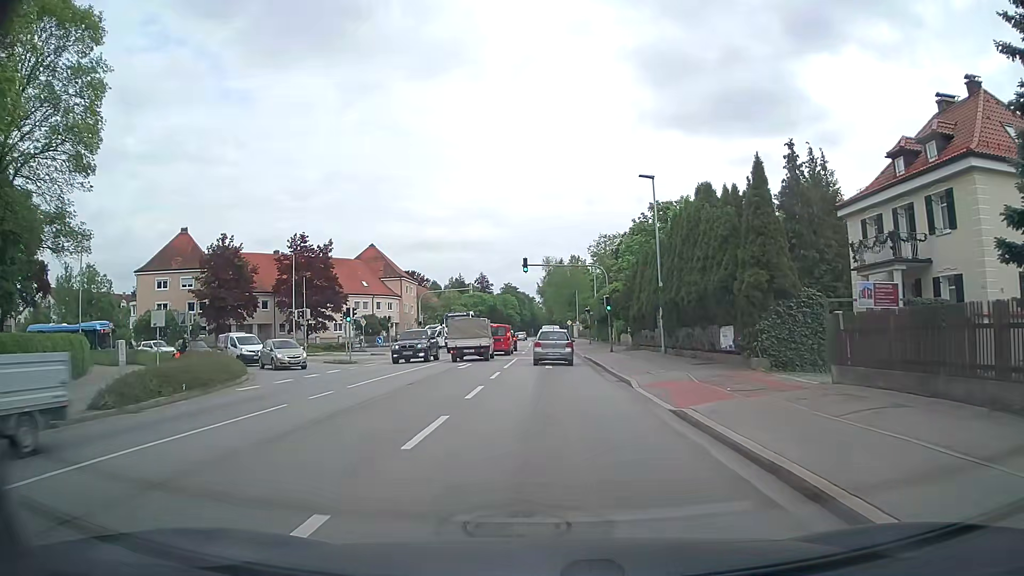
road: secondary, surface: asphalt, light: Day
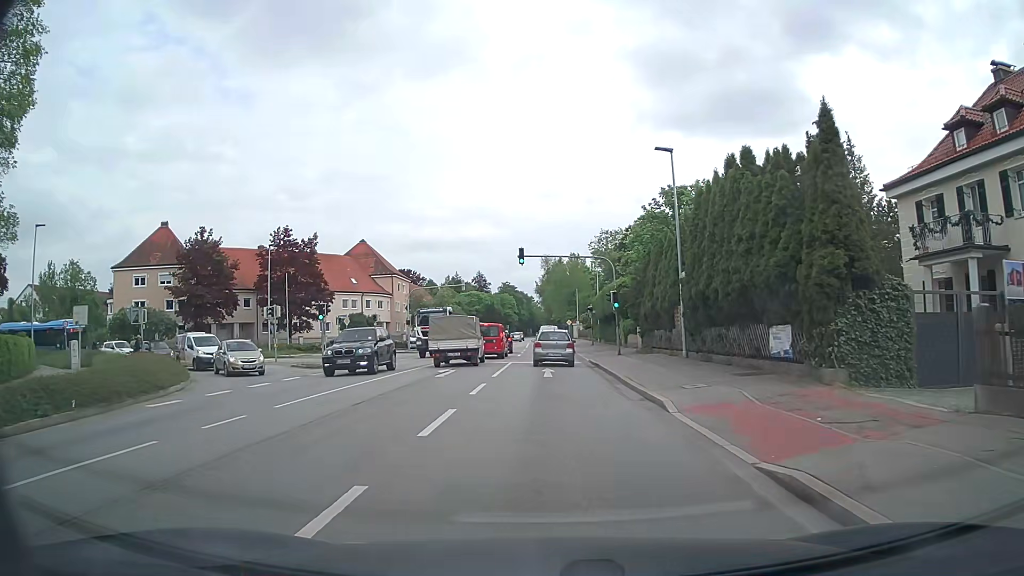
(0.0, +5.0) m; 0°
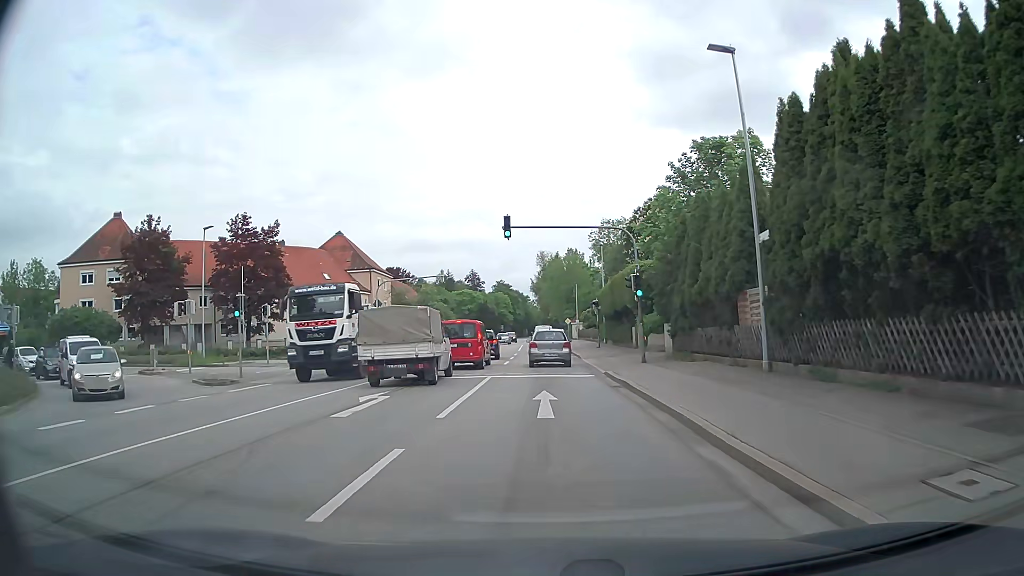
(0.0, +10.1) m; 0°
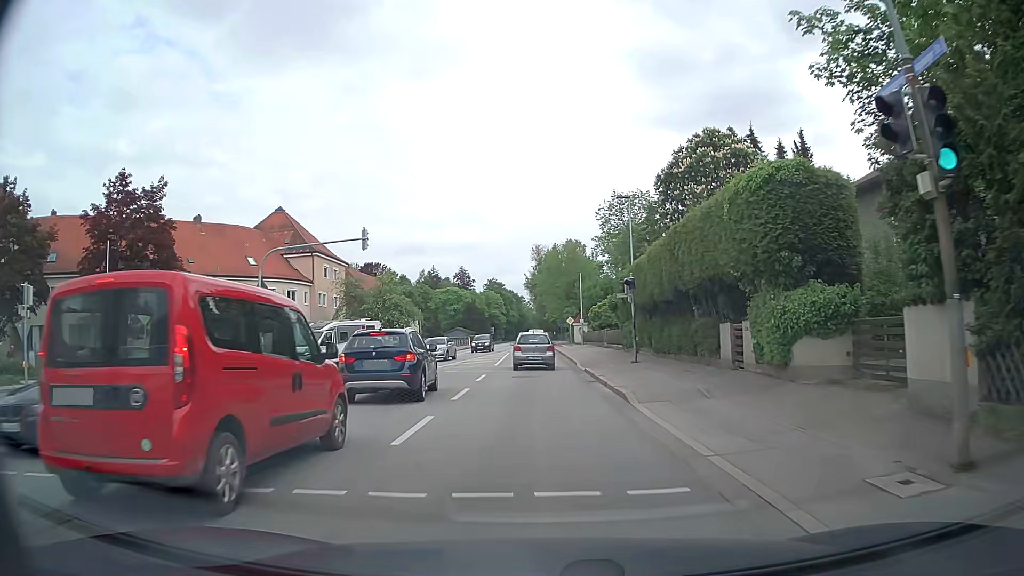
(-0.1, +20.8) m; -1°
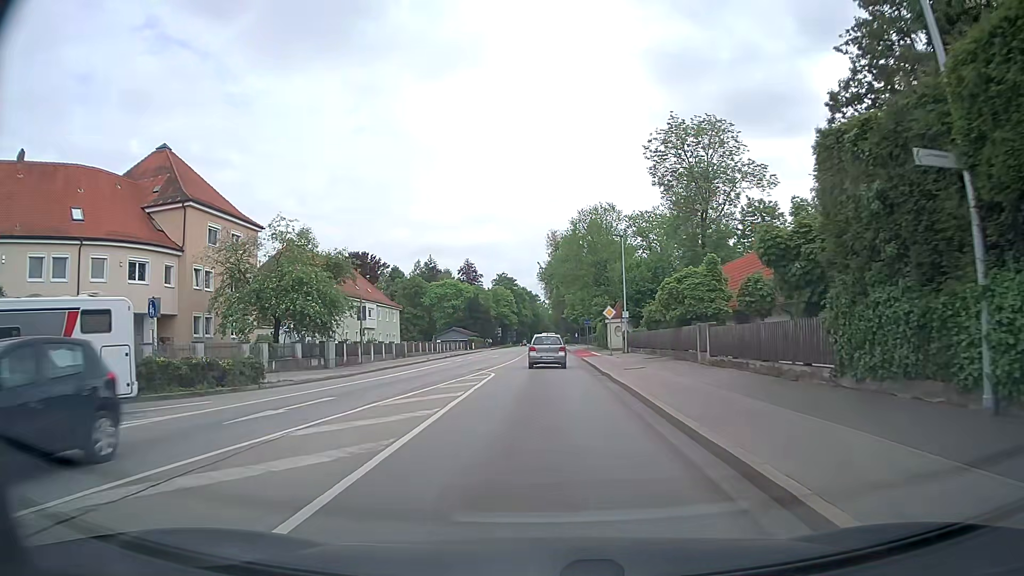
(+0.2, +28.0) m; -1°
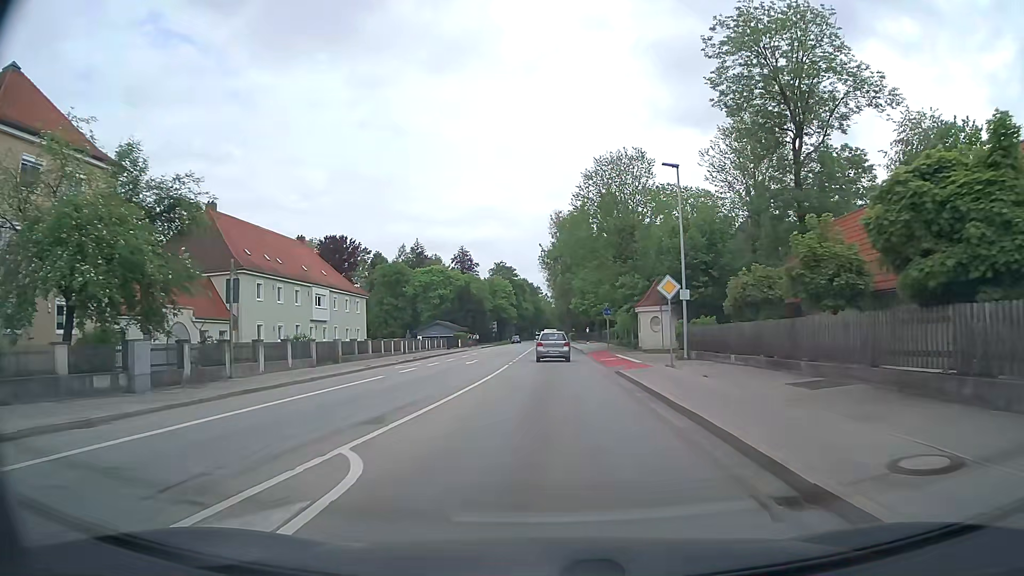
(0.0, +19.0) m; 0°
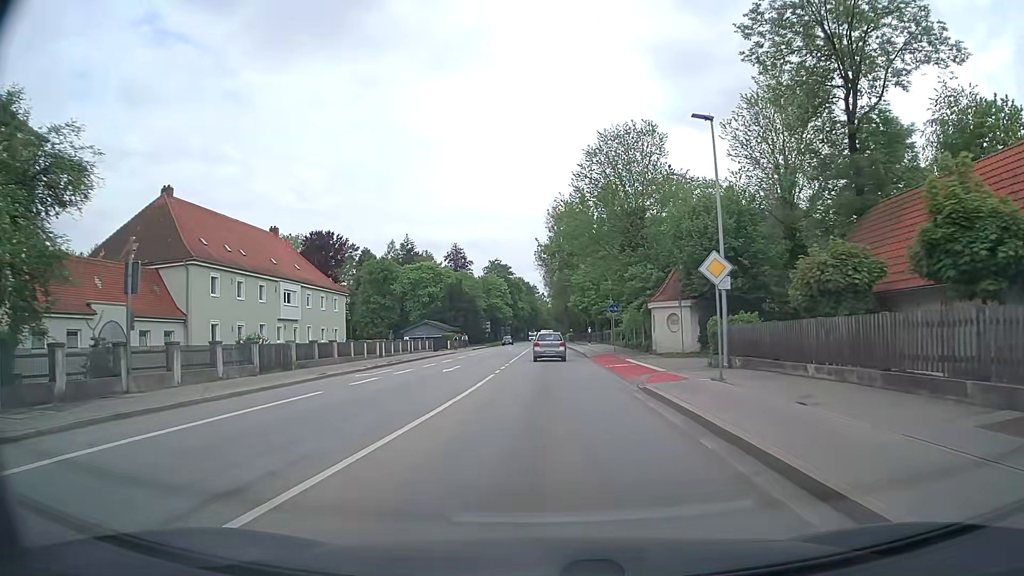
(0.0, +6.7) m; +1°
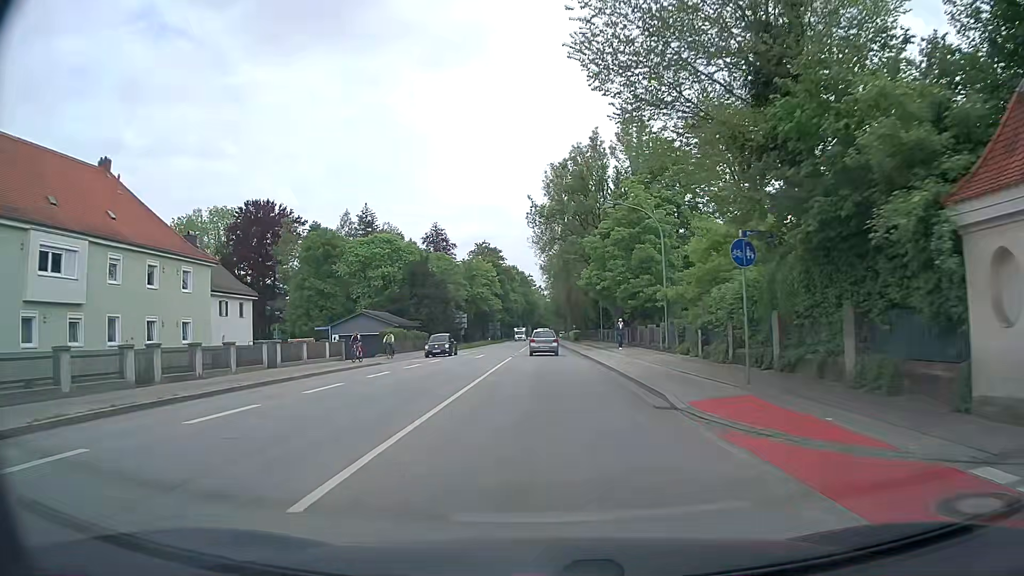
(+0.1, +28.5) m; 0°
(0, +10) (0, +20) (0, +30) (0, +40) (0, +50) (0, +60) (0, +70) (0, +80) (0, +90) (0, +100) m
